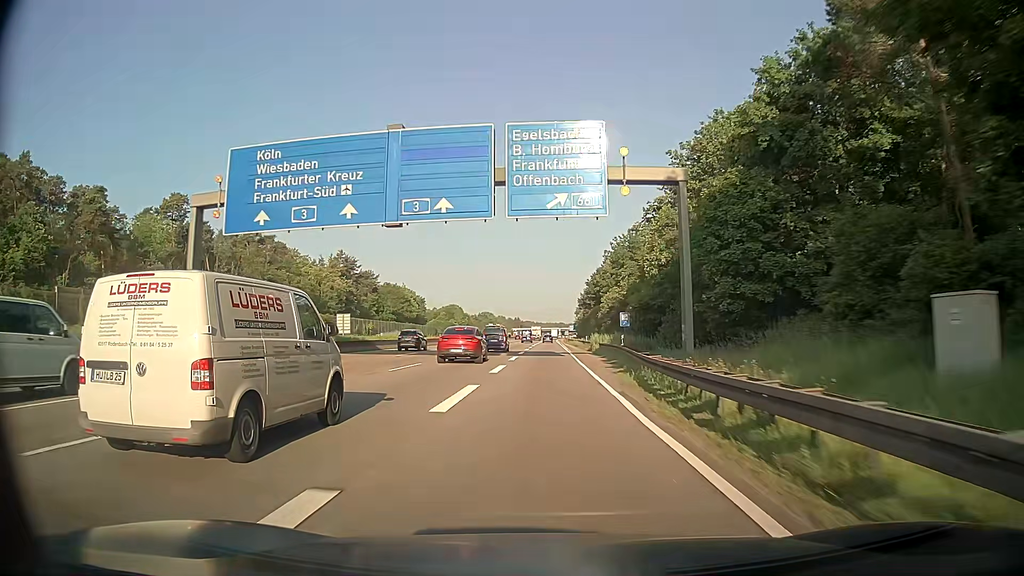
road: motorway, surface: asphalt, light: Day
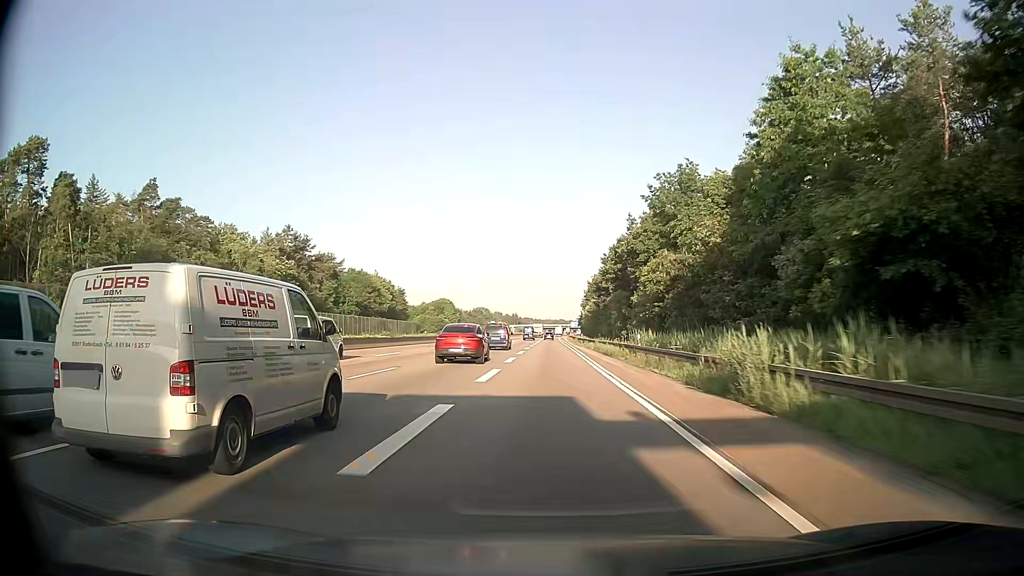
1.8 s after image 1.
(+0.1, +41.7) m; 0°
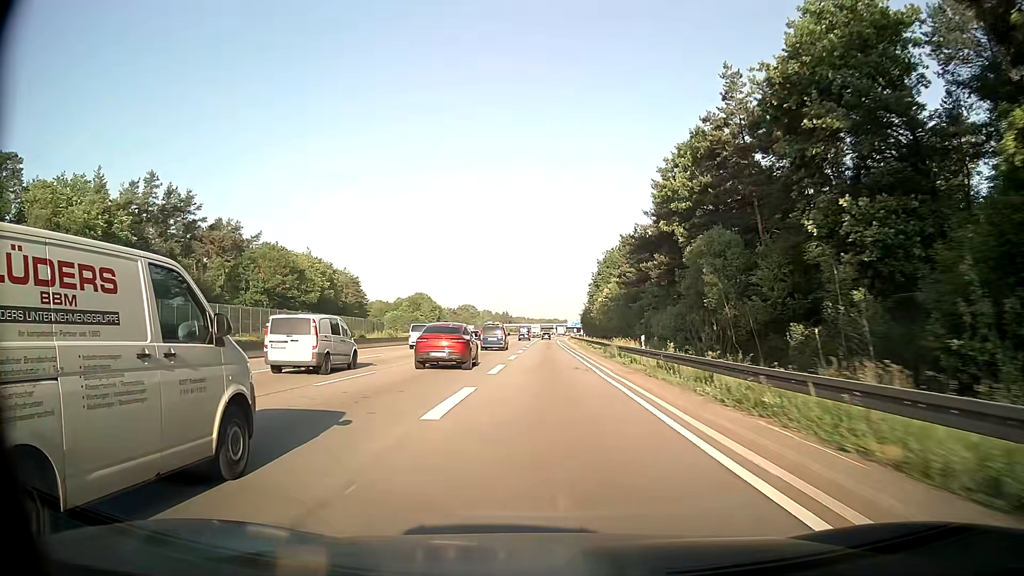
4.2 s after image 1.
(+0.2, +56.5) m; +1°
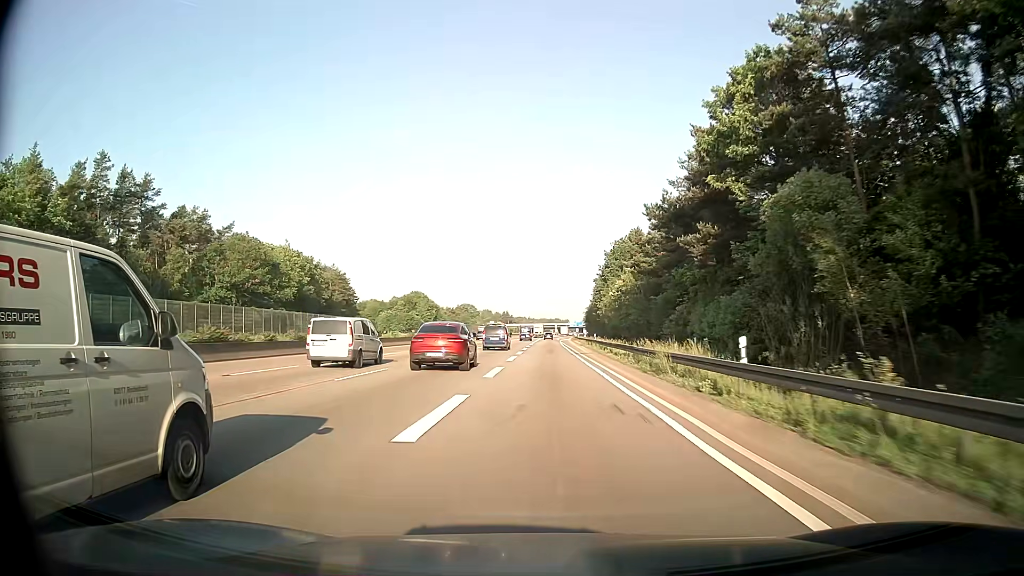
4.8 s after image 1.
(-0.1, +14.3) m; 0°
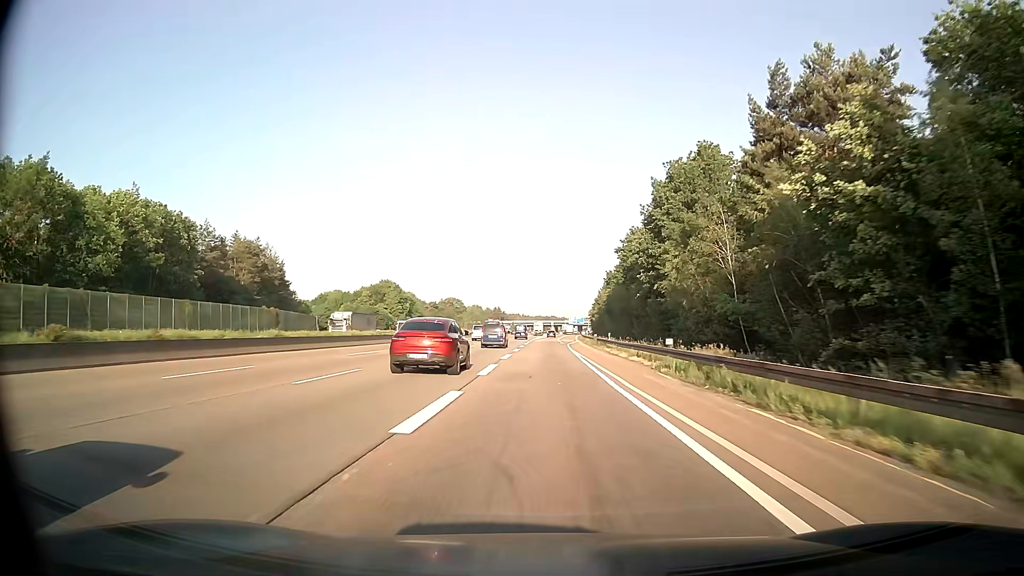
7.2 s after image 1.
(0.0, +57.4) m; 0°
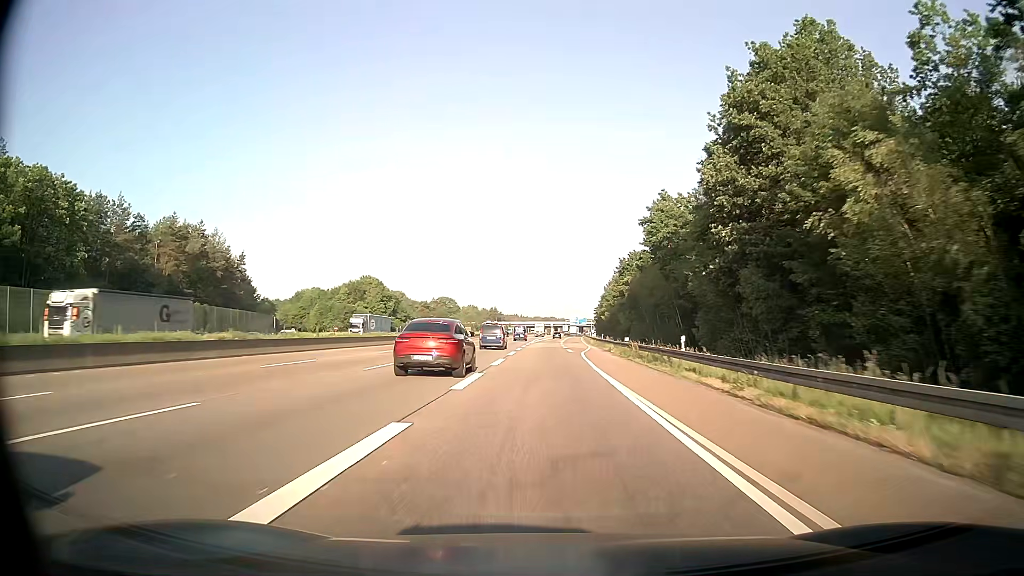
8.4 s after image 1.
(+0.1, +28.8) m; 0°
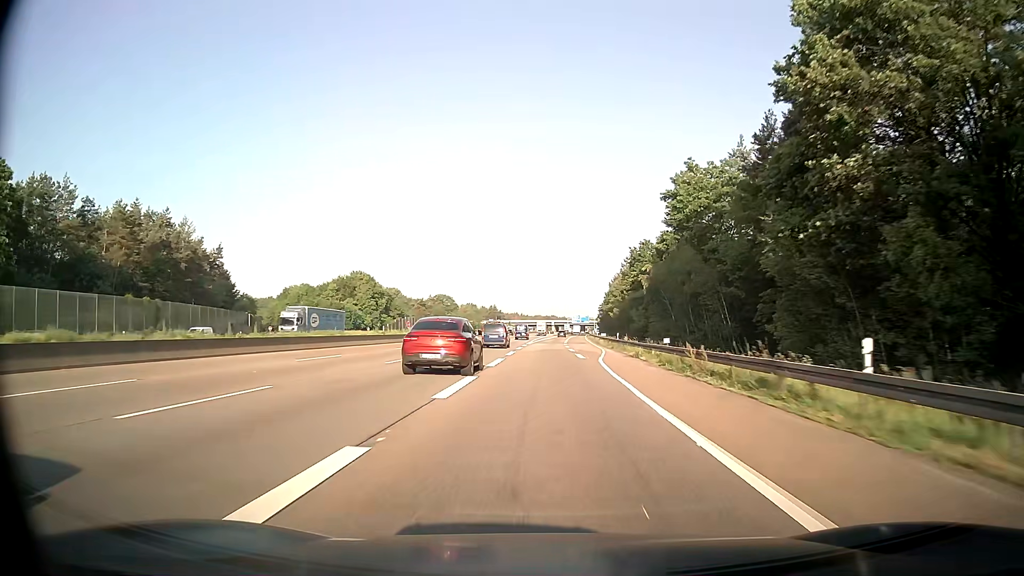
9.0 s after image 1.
(0.0, +14.4) m; 0°
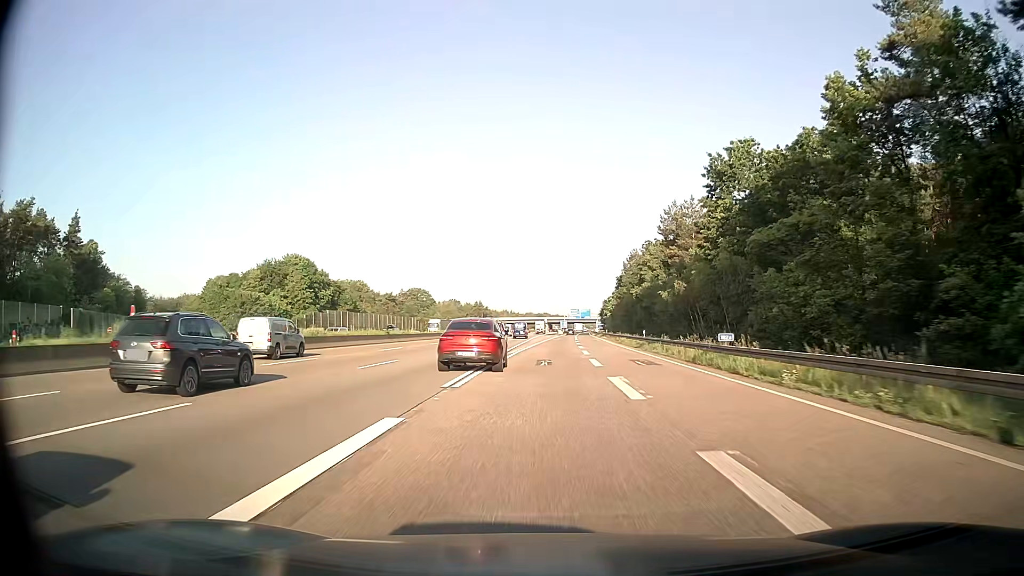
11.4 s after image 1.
(+0.1, +57.8) m; +1°
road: motorway_link
(0, +10) (0, +20) (0, +30) (0, +40) (+1, +50) (+1, +60) (+1, +70) (+2, +80) (+2, +90) (+2, +100) m
